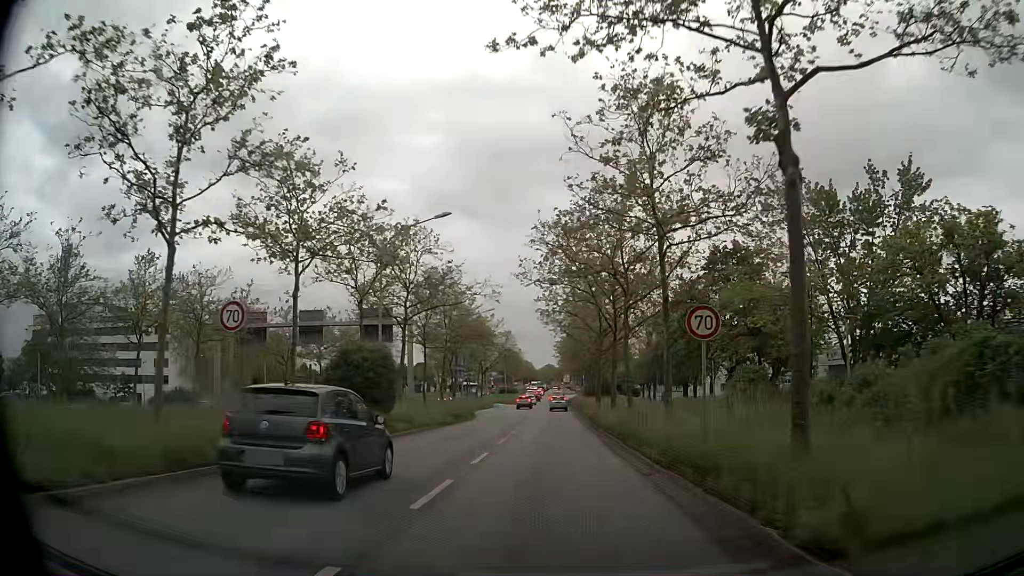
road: primary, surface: asphalt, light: Day
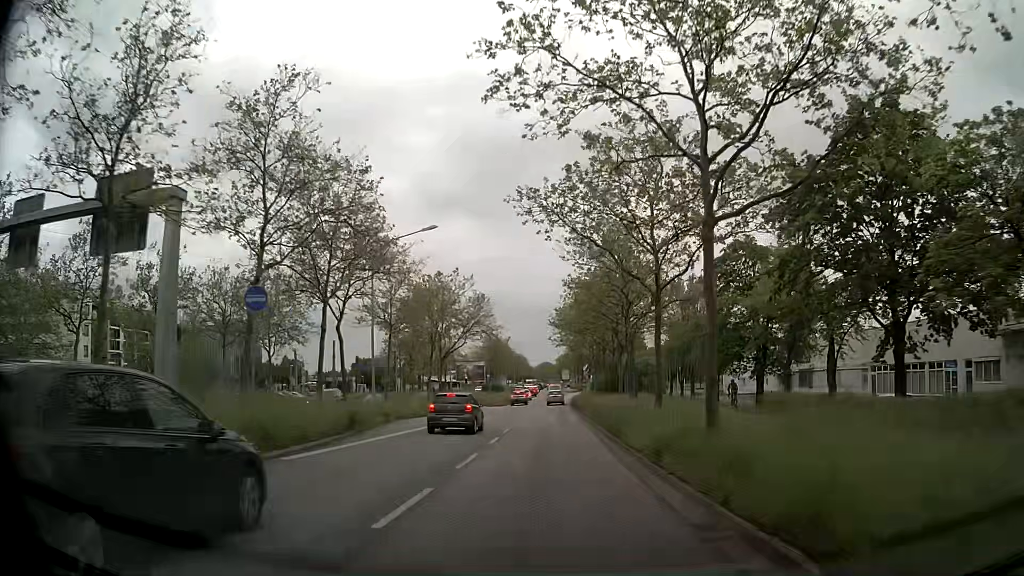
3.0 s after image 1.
(+0.2, +31.3) m; 0°
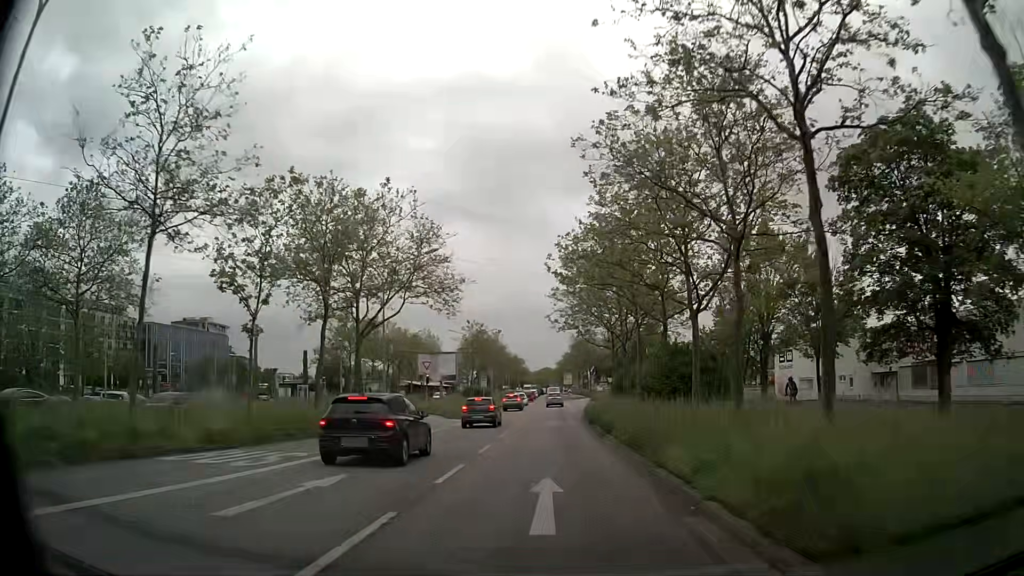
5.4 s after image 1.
(0.0, +26.0) m; 0°
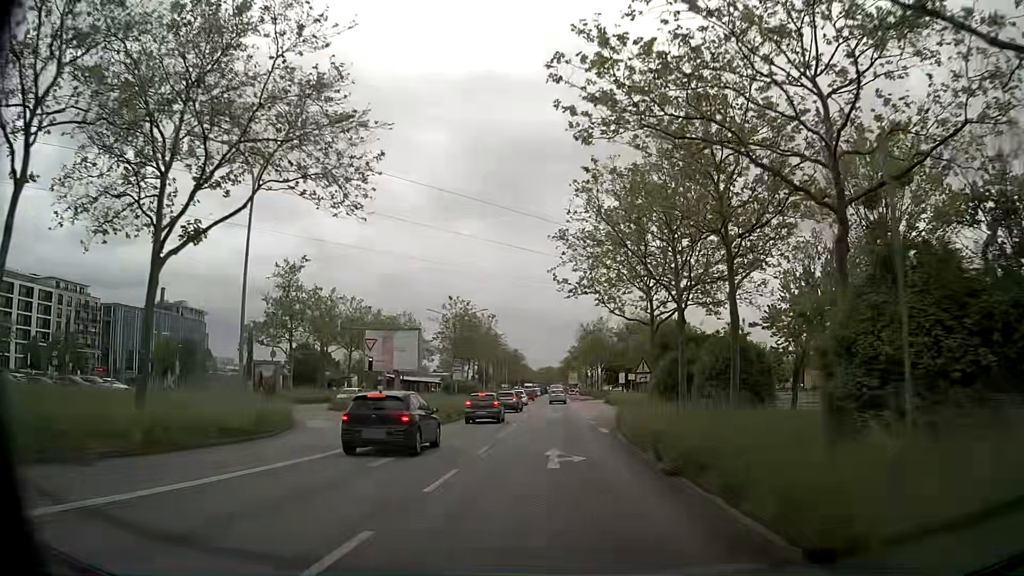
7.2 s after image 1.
(-0.1, +19.2) m; -1°
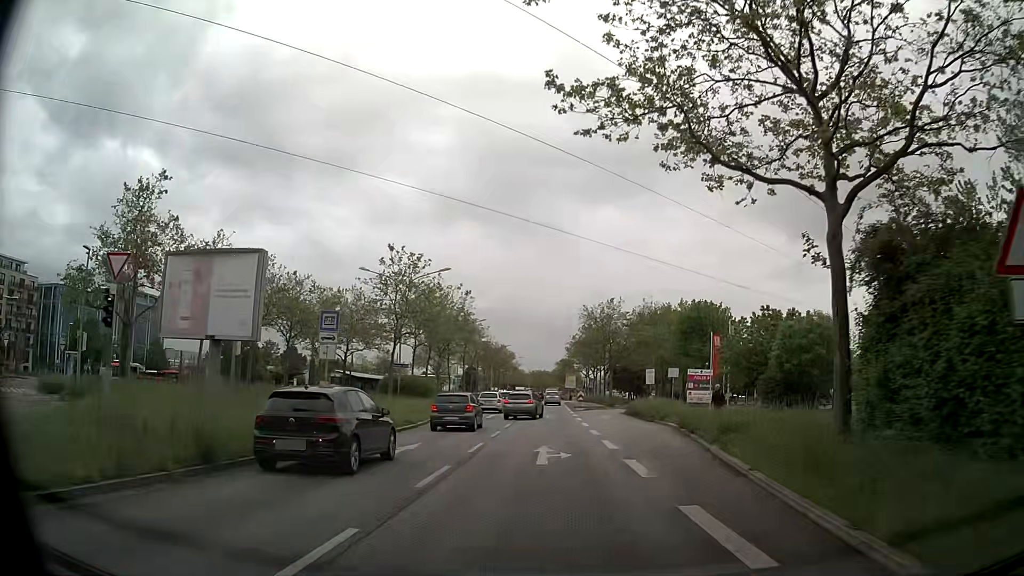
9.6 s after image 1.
(+0.4, +23.9) m; +1°
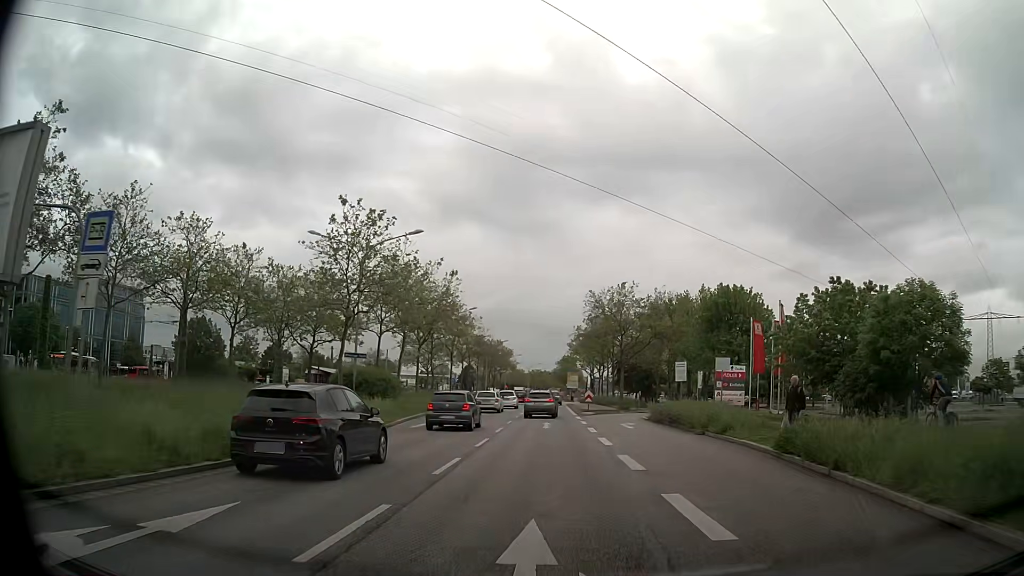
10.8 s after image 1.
(-0.1, +10.9) m; 0°
